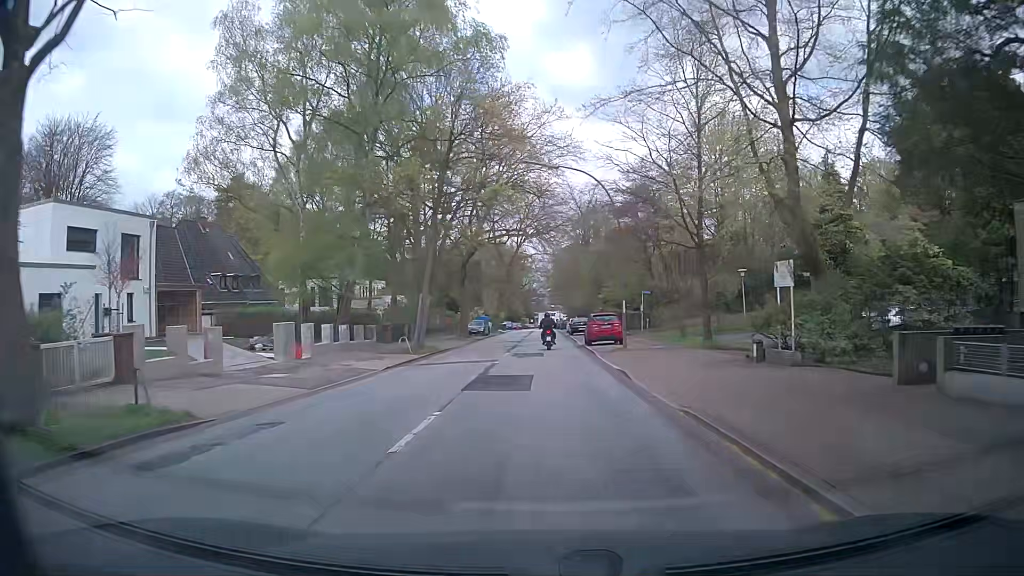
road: residential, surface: asphalt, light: Day
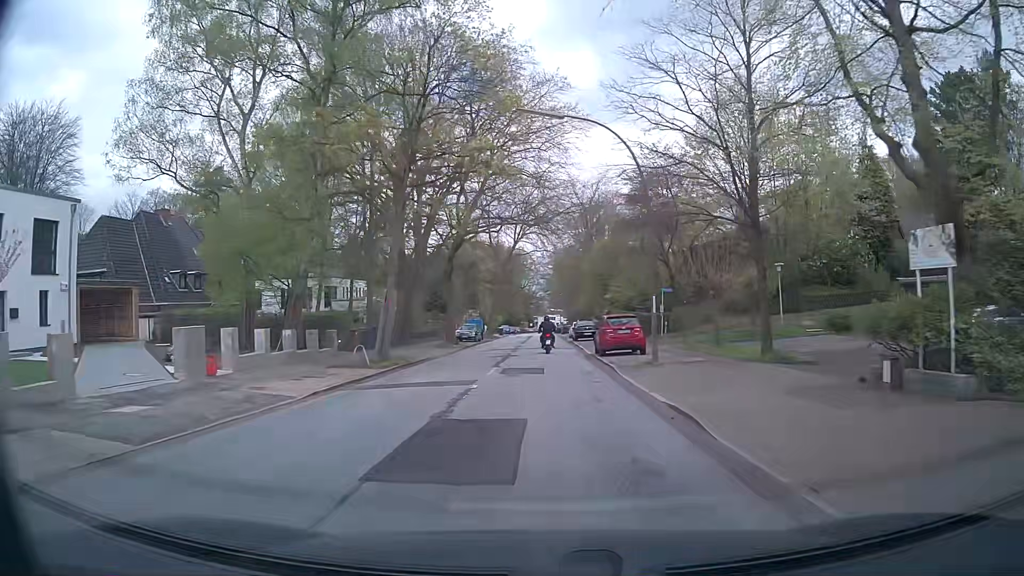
(0.0, +7.3) m; 0°
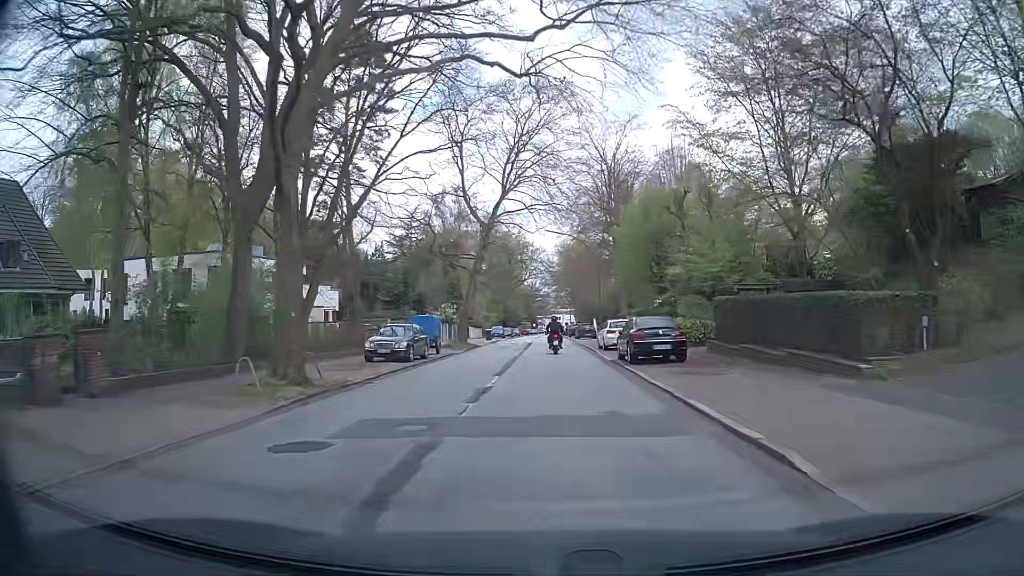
(+0.2, +28.6) m; 0°
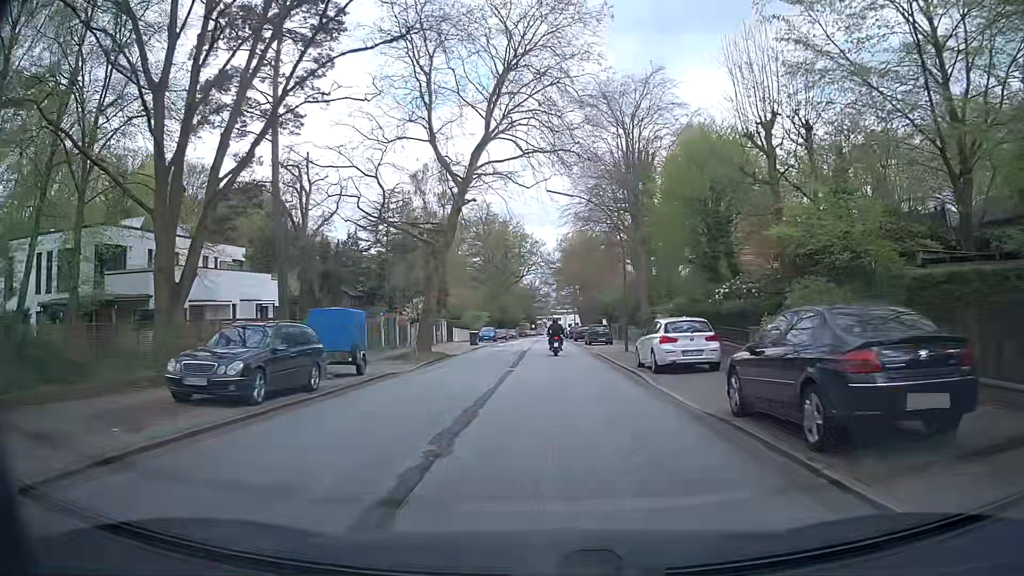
(+0.1, +14.3) m; 0°
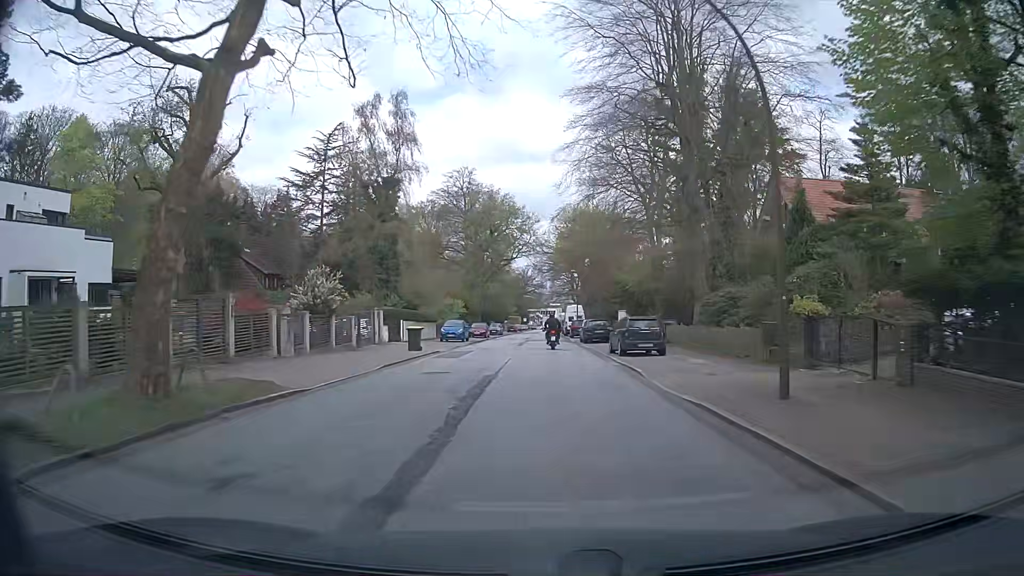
(+0.3, +21.9) m; +1°
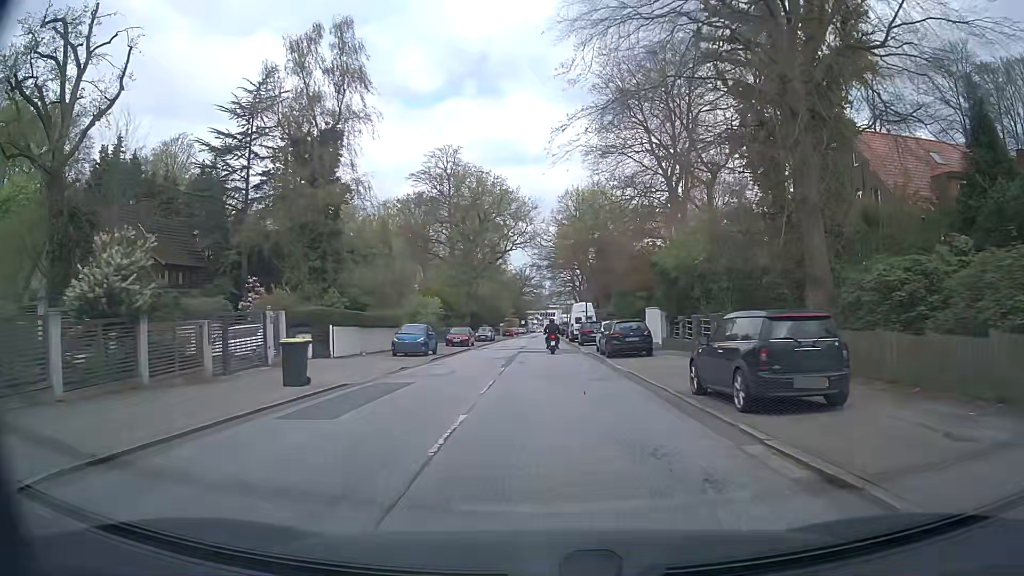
(+0.1, +15.0) m; +1°
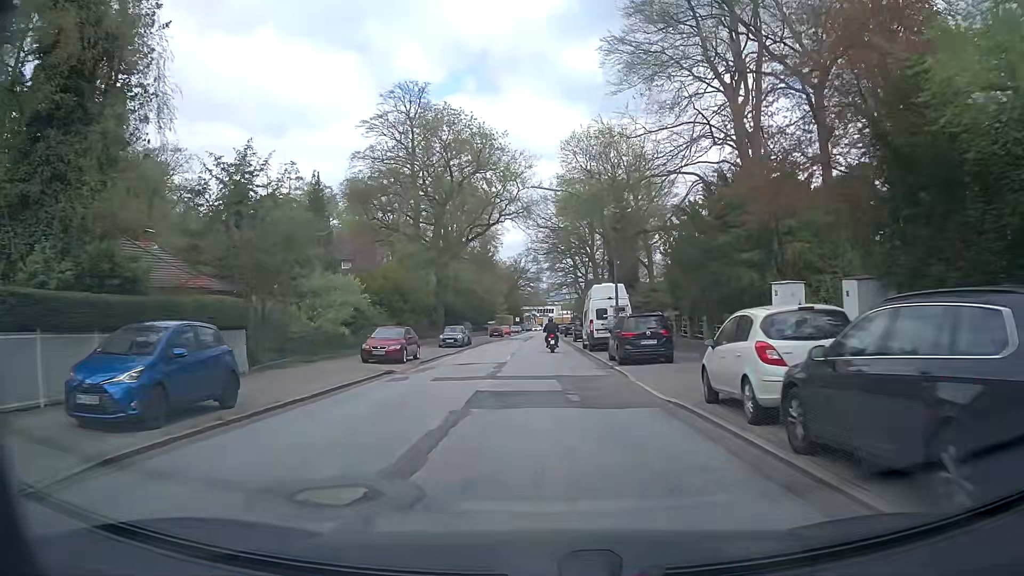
(+0.1, +23.0) m; 0°
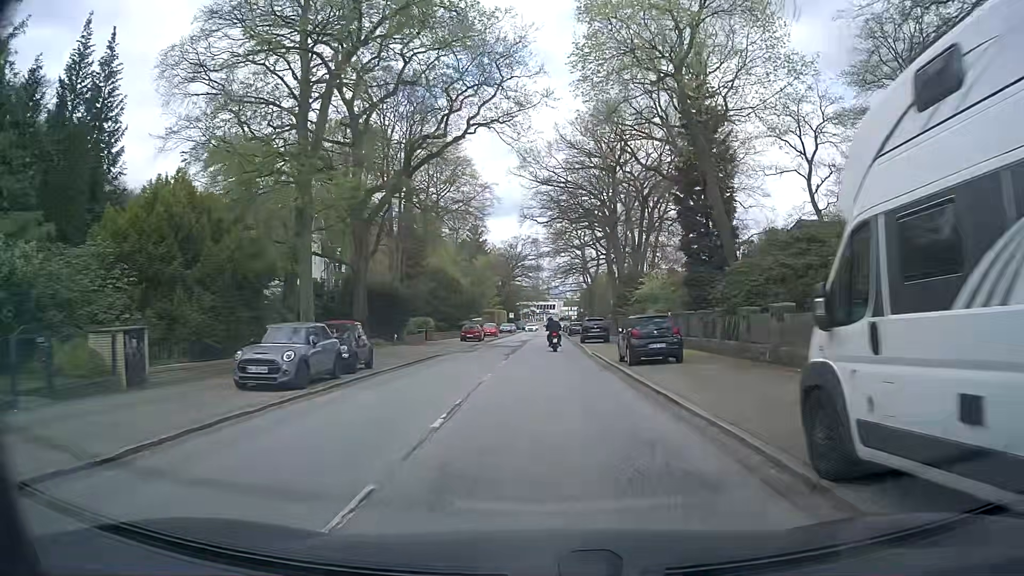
(-0.1, +31.2) m; 0°
(0, +10) (0, +20) (0, +30) (0, +40) (+1, +50) (+1, +60) (+1, +70) (+1, +80) (+1, +90) (+1, +100) m
